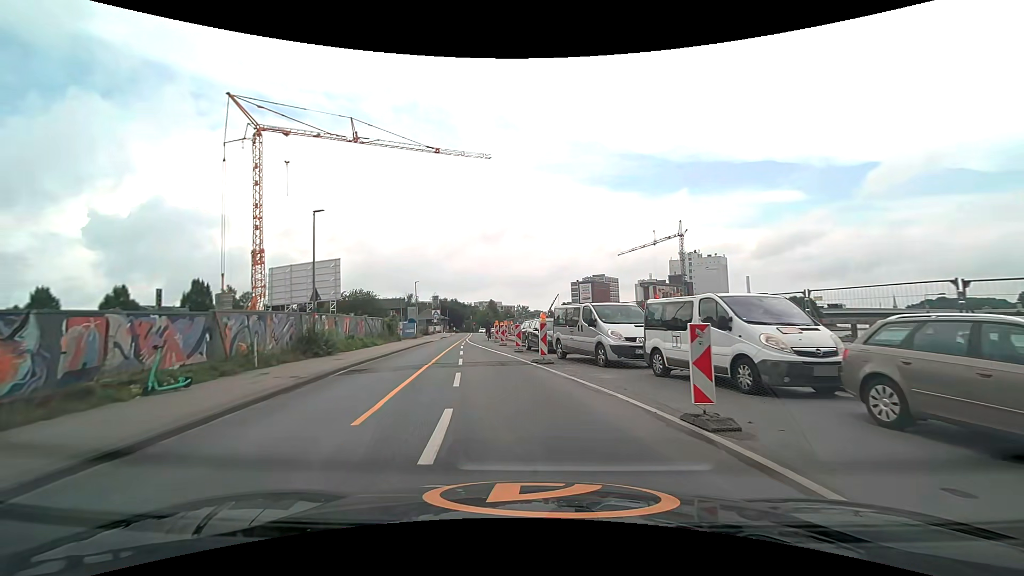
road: unclassified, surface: asphalt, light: Day
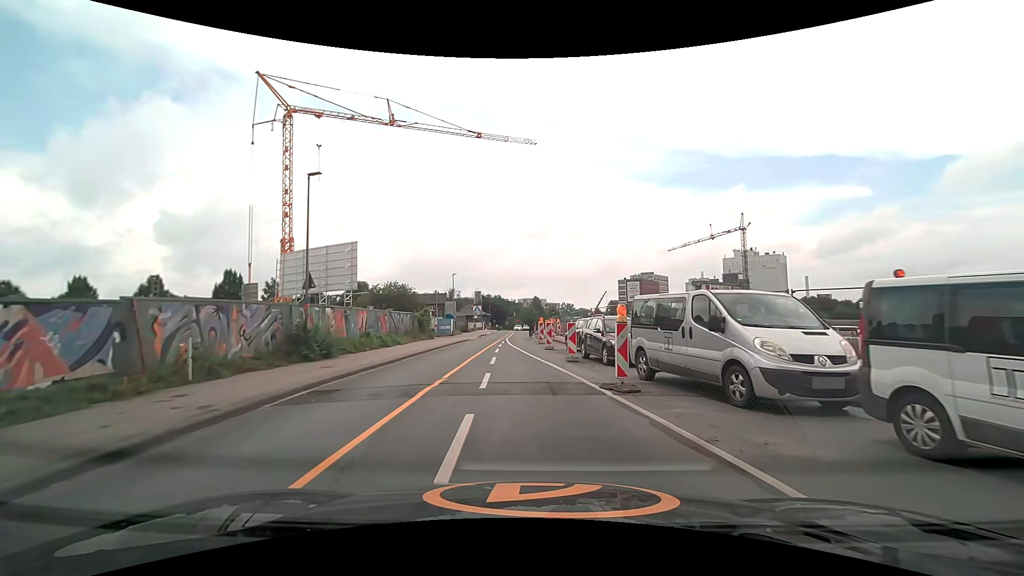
(-0.3, +6.6) m; -5°
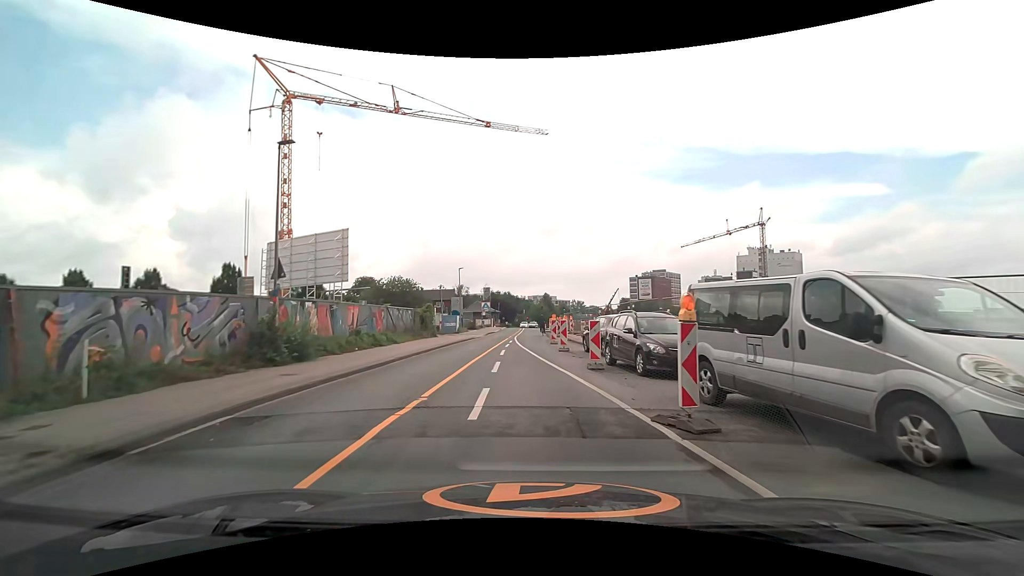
(-0.1, +3.5) m; -2°
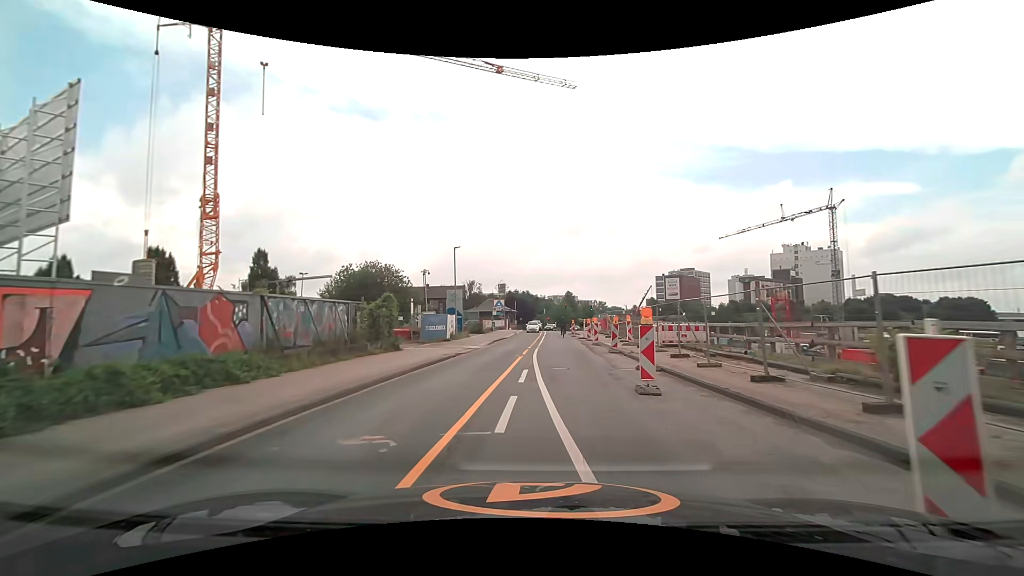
(-0.3, +18.5) m; -2°
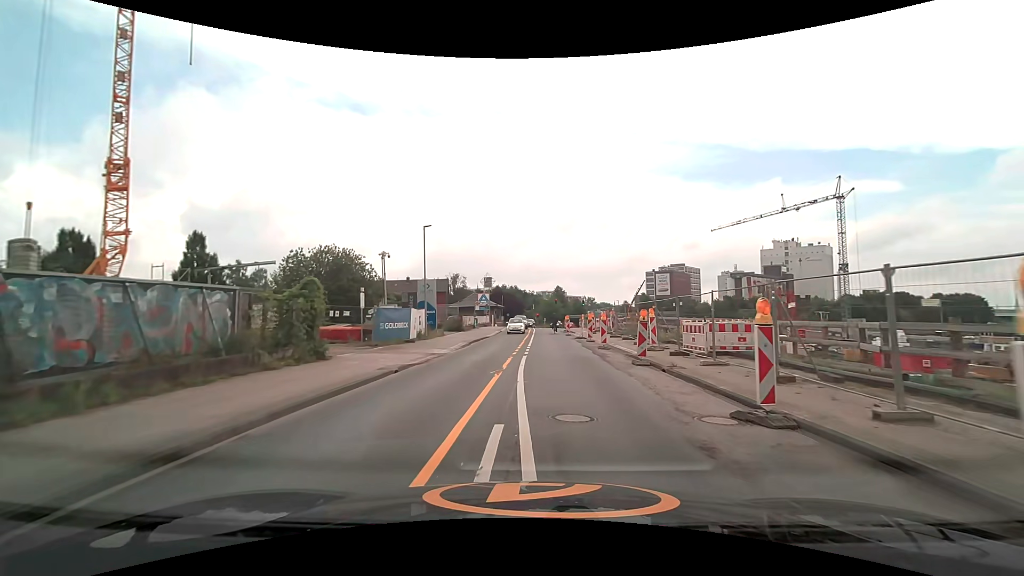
(+0.1, +7.9) m; +2°
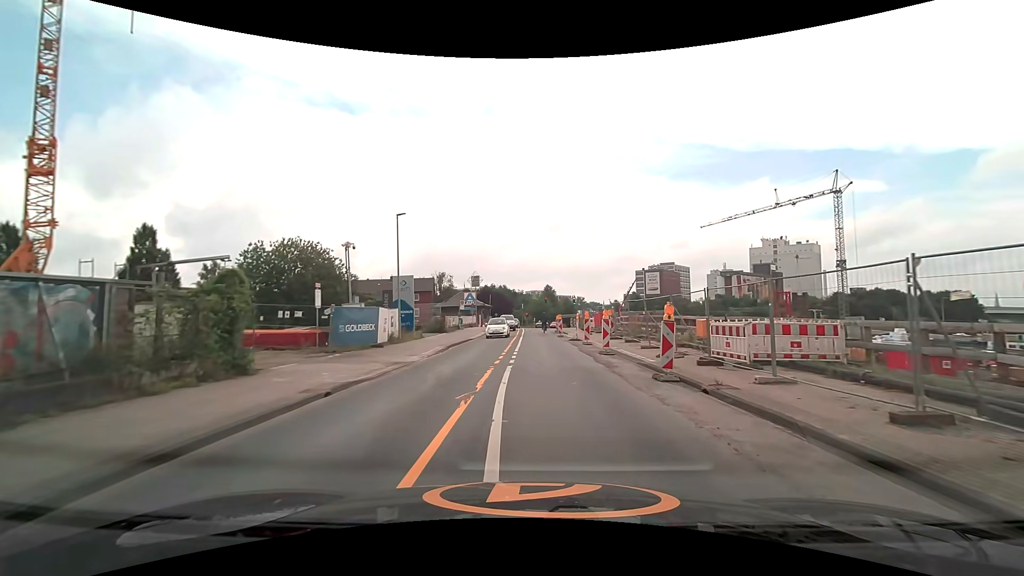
(0.0, +4.1) m; +1°
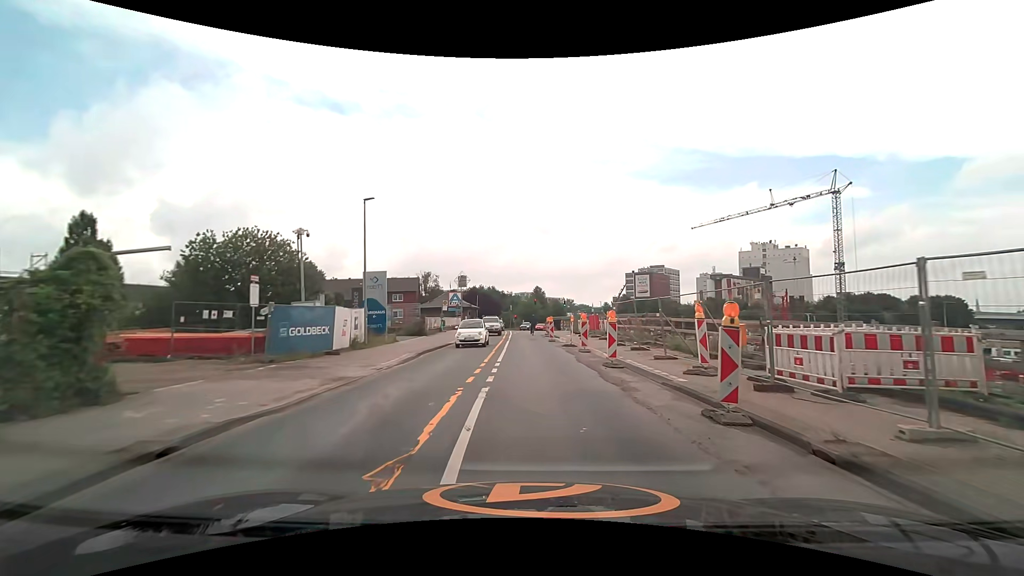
(0.0, +4.1) m; +1°
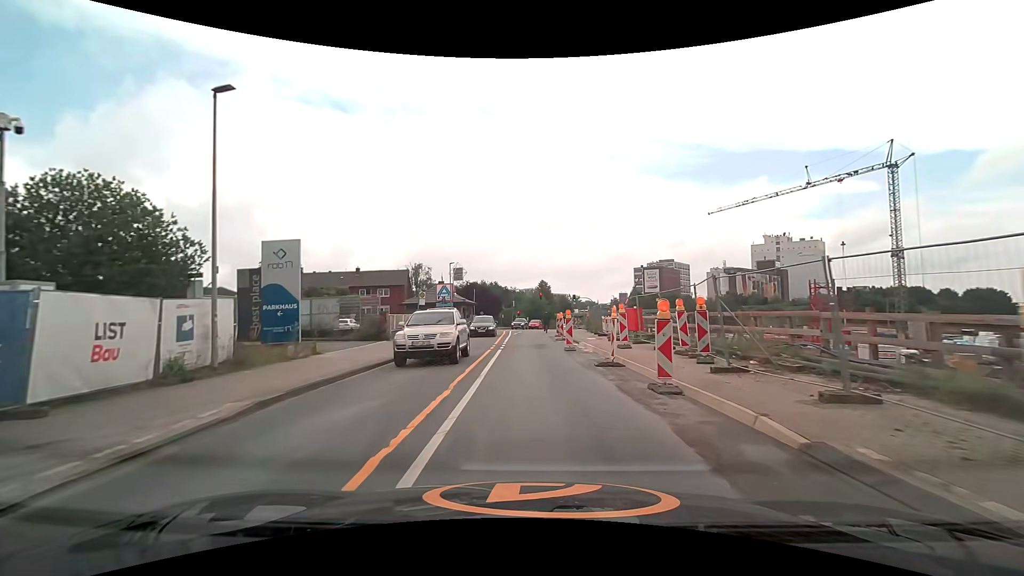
(+0.1, +12.7) m; 0°
